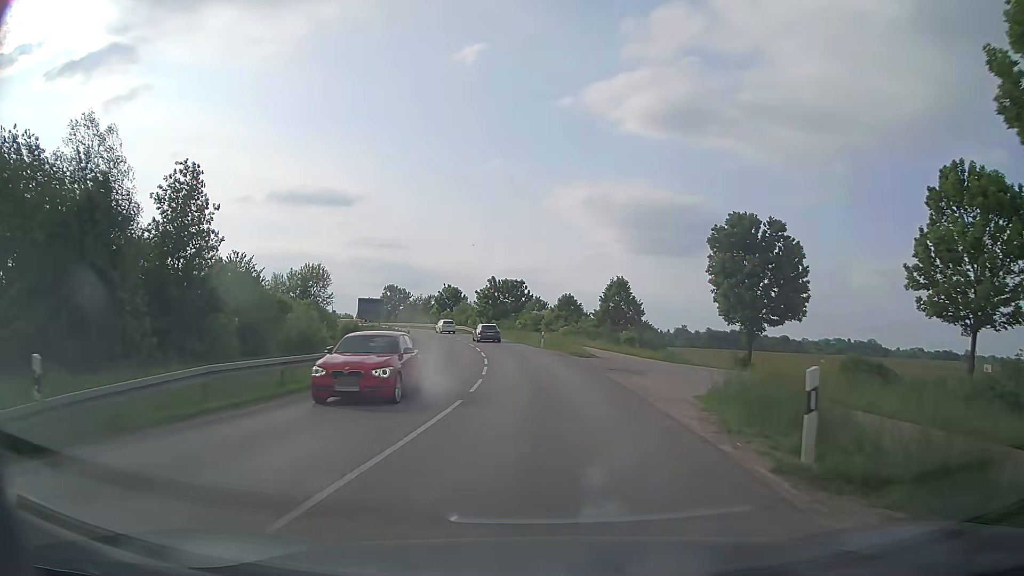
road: secondary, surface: asphalt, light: Day
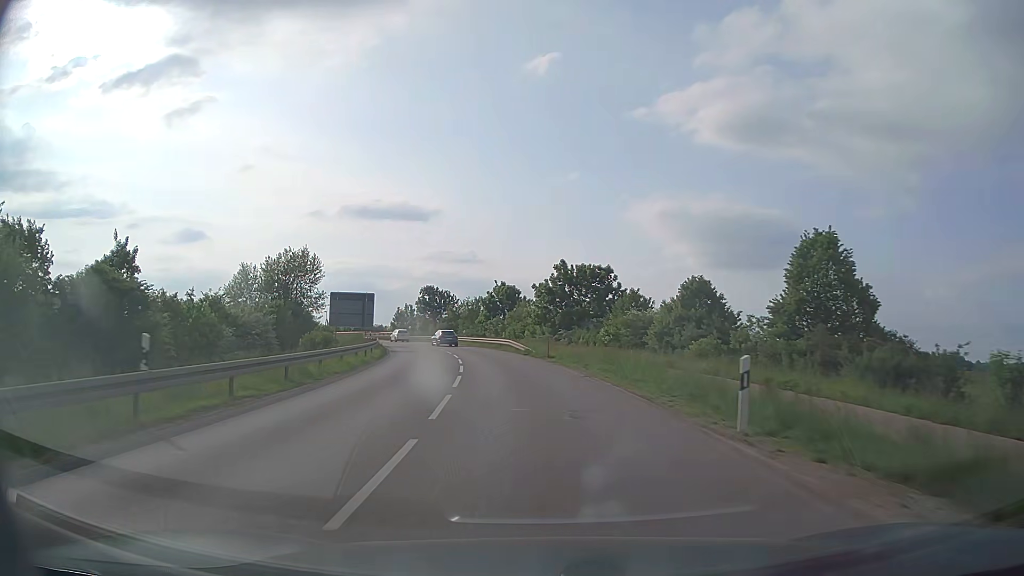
(-1.3, +35.6) m; -6°
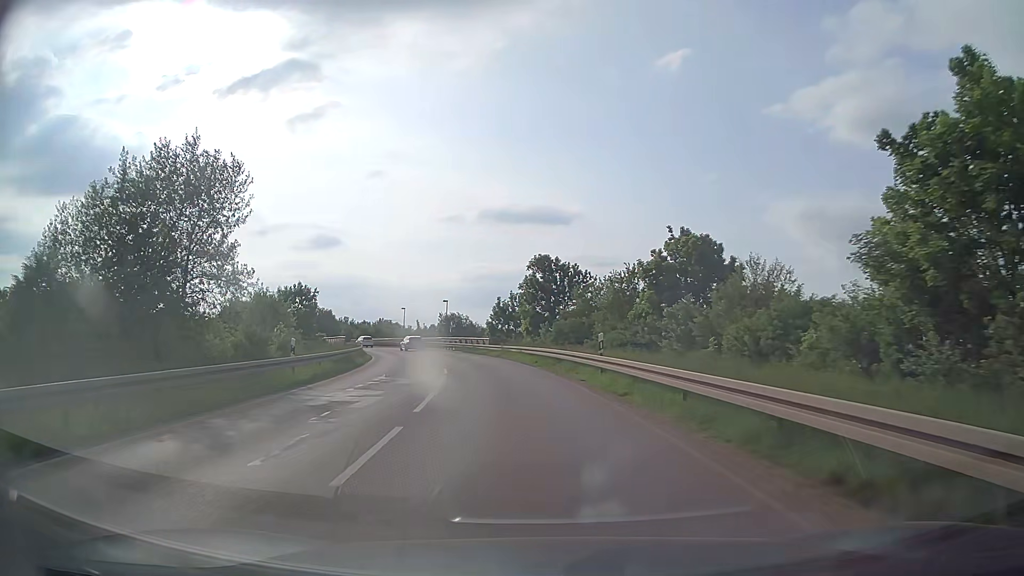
(-5.0, +46.3) m; -12°
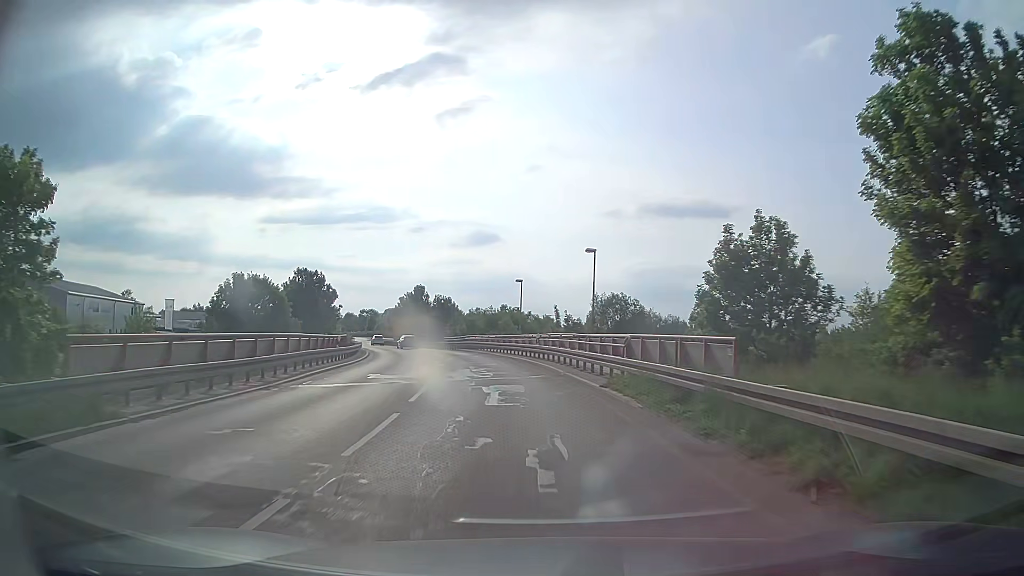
(-5.5, +46.3) m; -14°
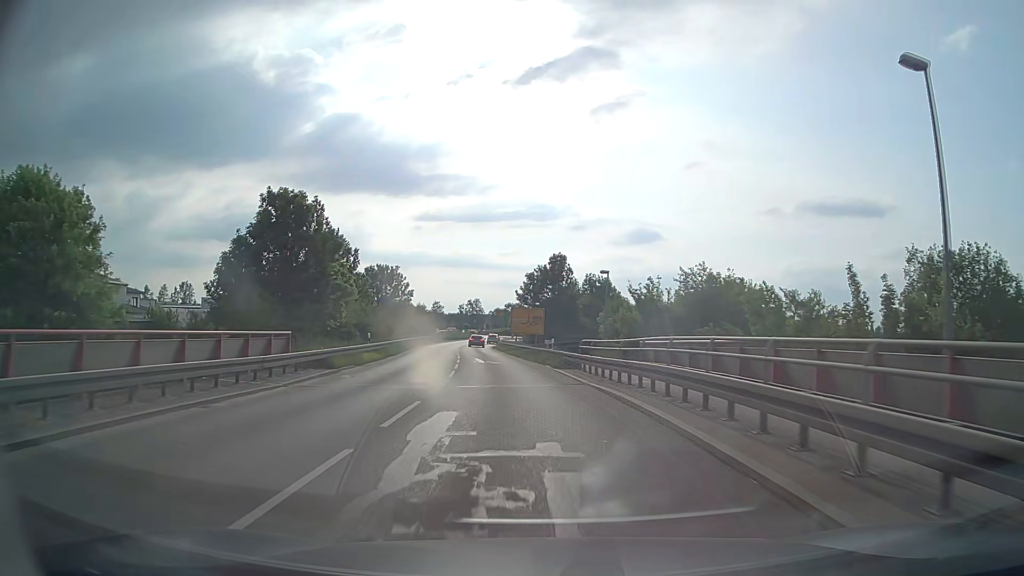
(-5.5, +45.4) m; -14°
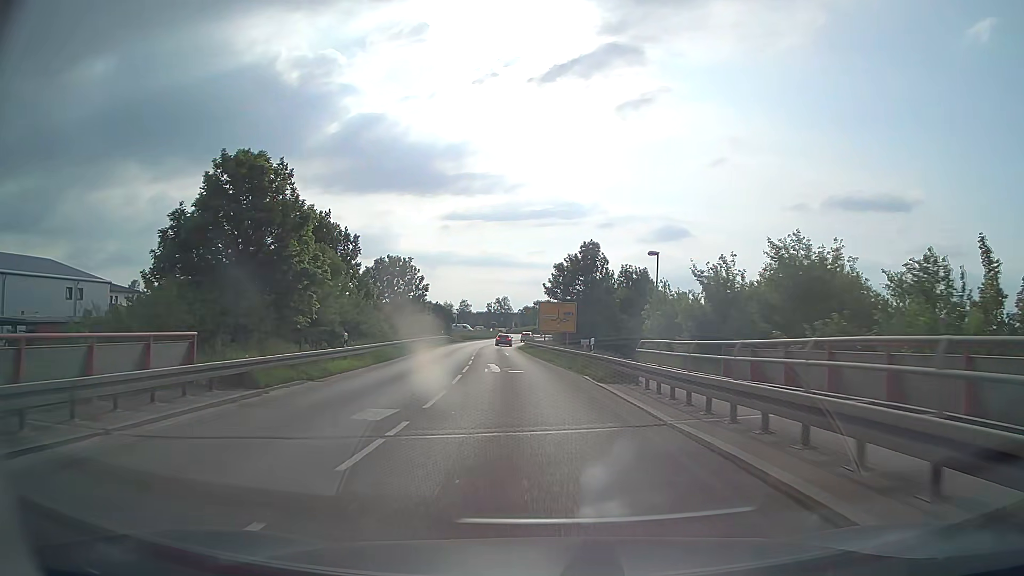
(-0.2, +9.0) m; -2°
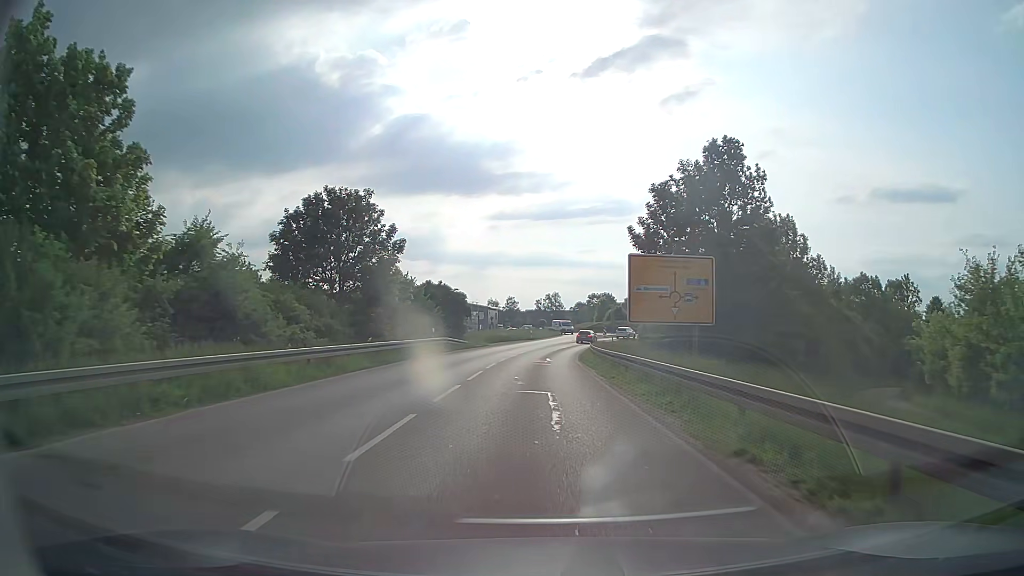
(-1.9, +35.6) m; -5°
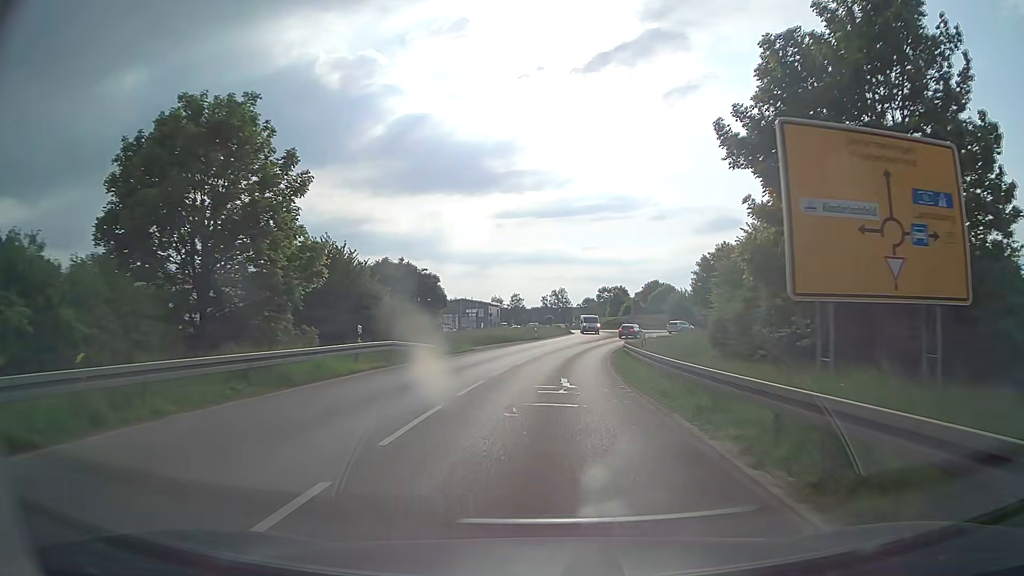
(-0.1, +16.9) m; -1°
(0, +10) (0, +20) (+1, +30) (+2, +40) (+3, +50) (+5, +60) (+8, +69) (+11, +79) (+17, +87) (+25, +93) m
